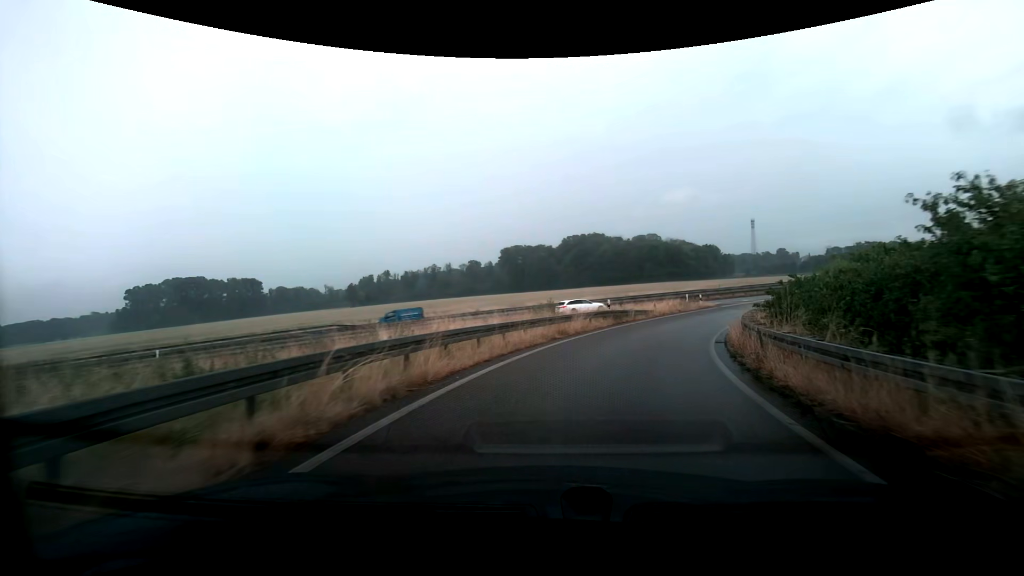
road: trunk_link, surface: asphalt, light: Day
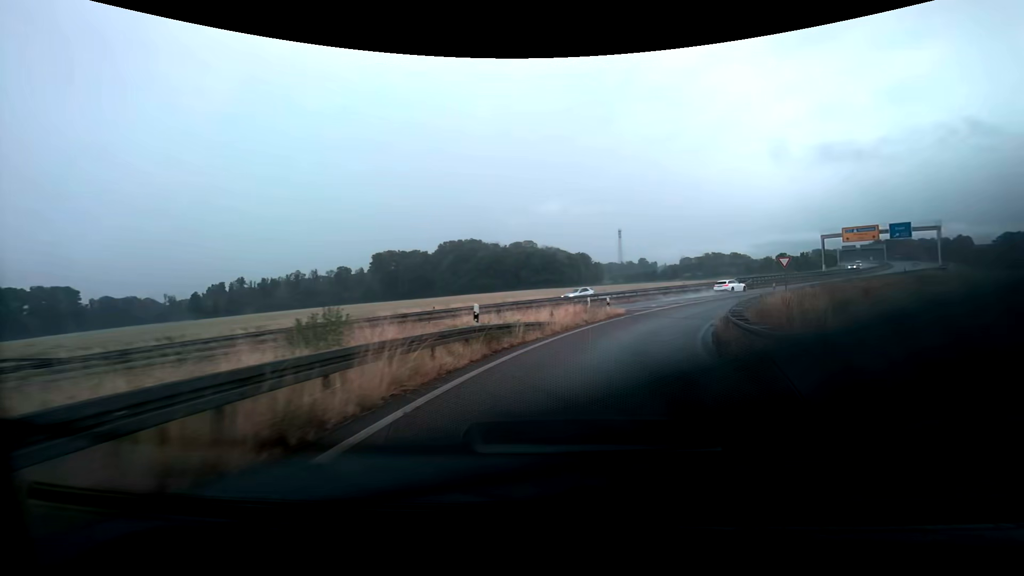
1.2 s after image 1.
(+1.5, +13.7) m; +13°
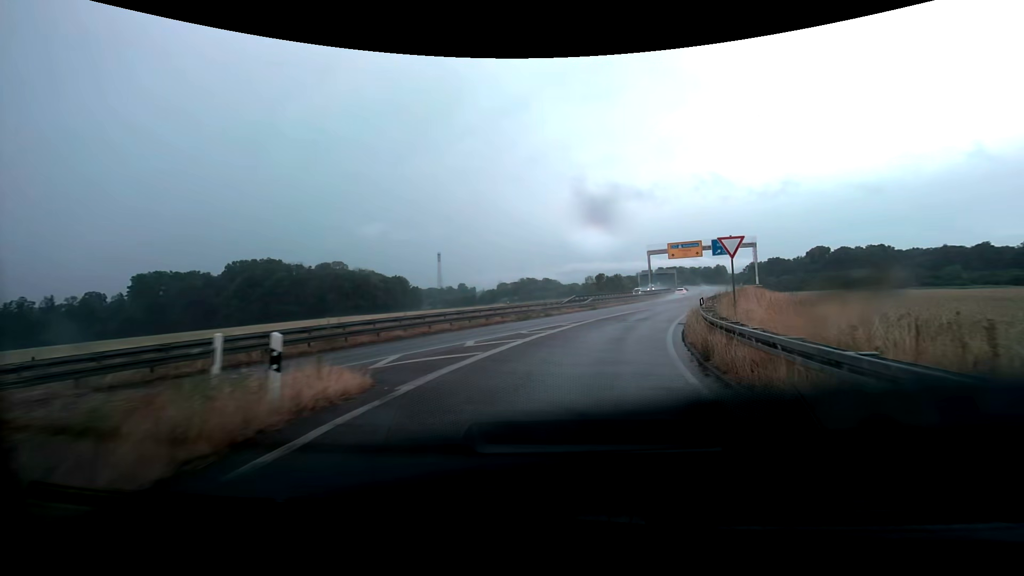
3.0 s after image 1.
(+4.2, +21.1) m; +21°
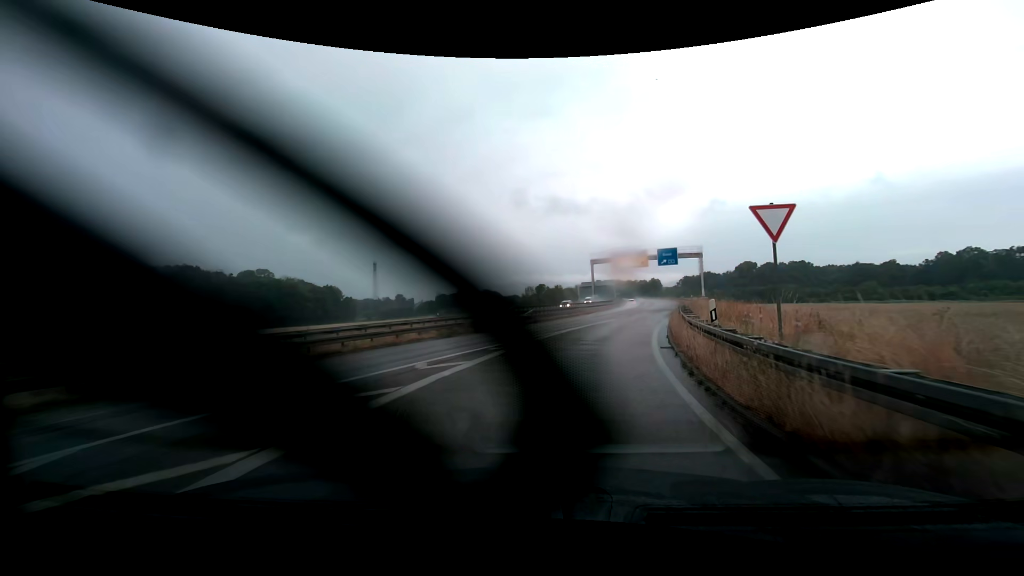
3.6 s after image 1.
(+0.5, +7.5) m; +7°
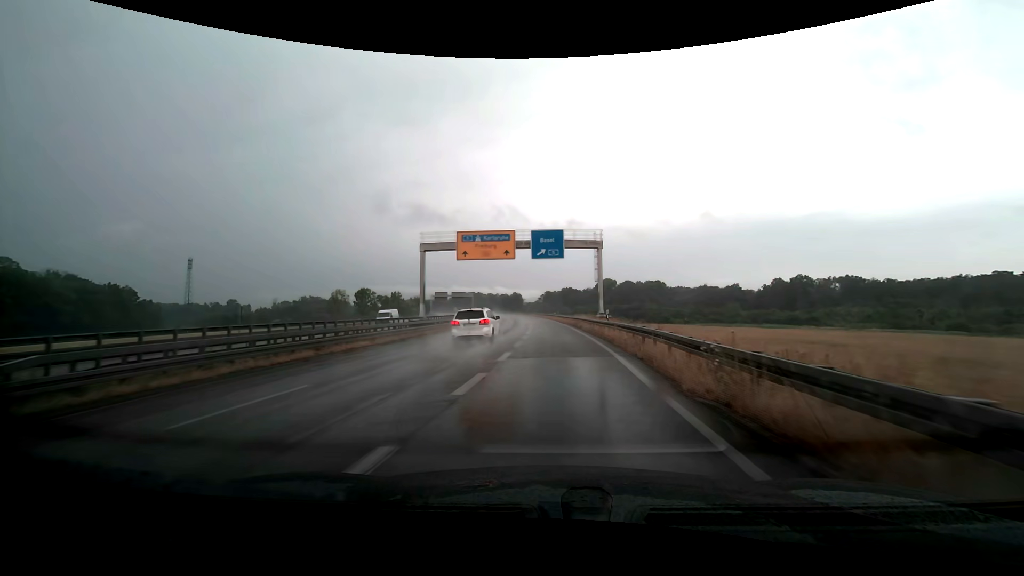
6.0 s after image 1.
(+6.4, +33.4) m; +17°
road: trunk
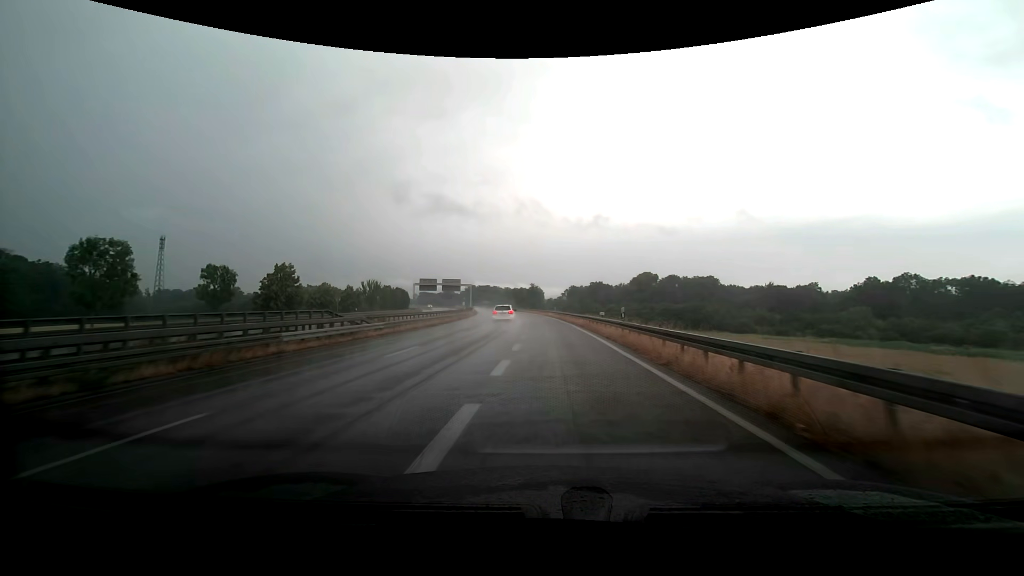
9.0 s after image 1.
(+0.4, +52.8) m; -1°
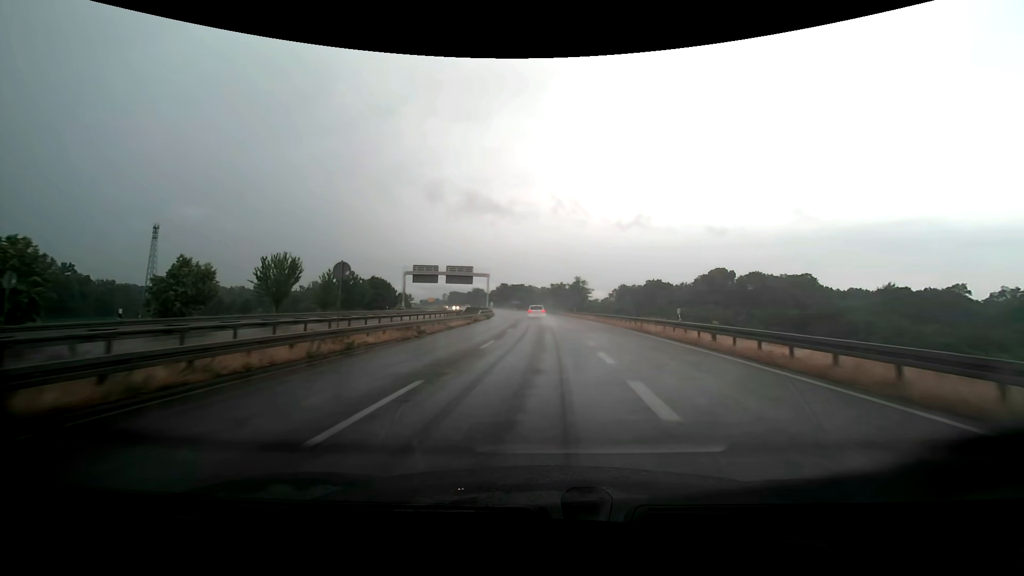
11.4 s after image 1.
(-3.2, +46.3) m; -5°
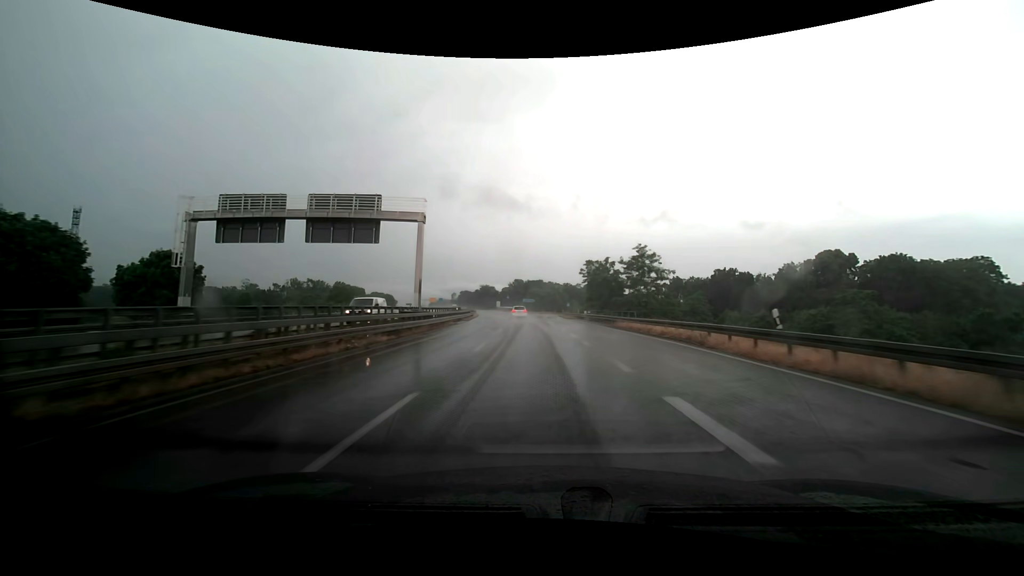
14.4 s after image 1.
(-0.6, +61.9) m; -2°
(0, +10) (0, +20) (0, +30) (-1, +40) (-1, +50) (-2, +60) (-3, +70) (-4, +80) (-6, +90) (-7, +100) m
